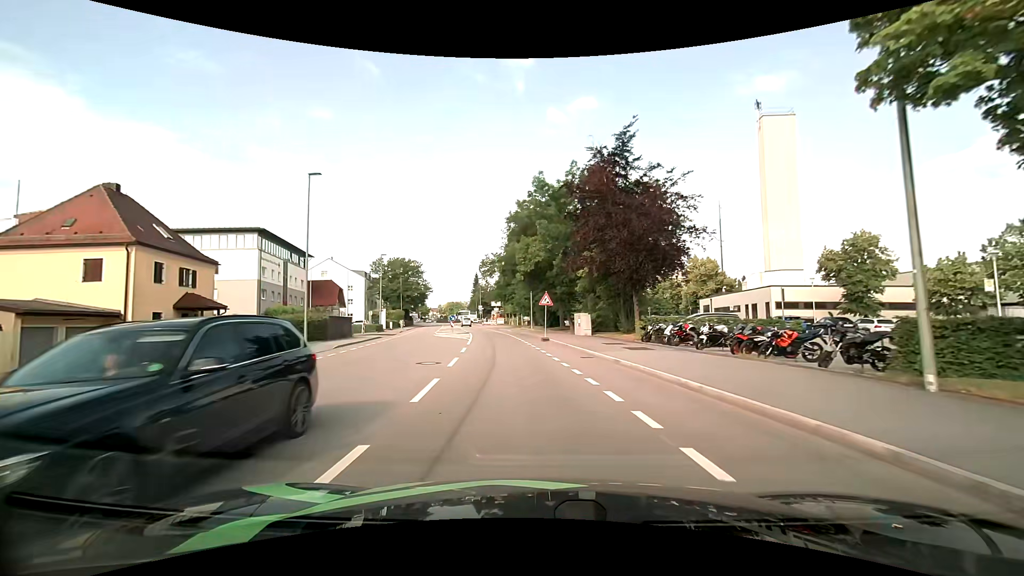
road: tertiary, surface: asphalt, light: Day
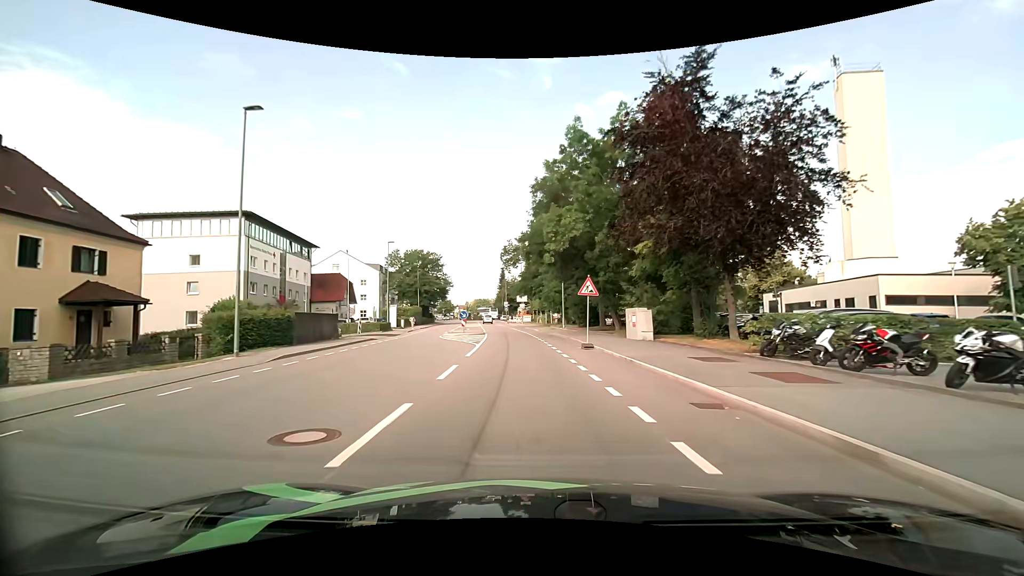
(-0.3, +9.8) m; -3°
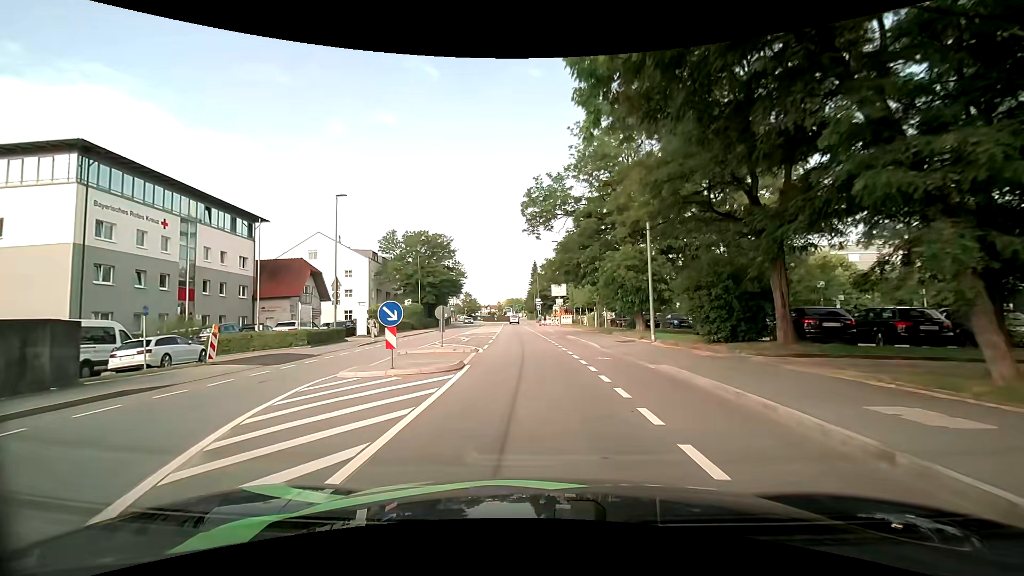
(-1.3, +24.2) m; -5°
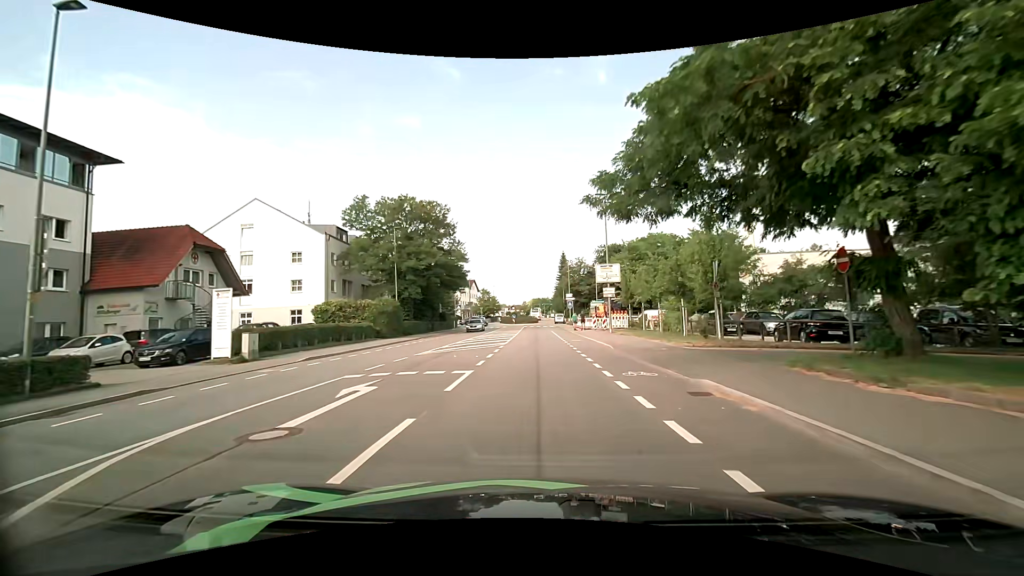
(-0.6, +23.0) m; -3°
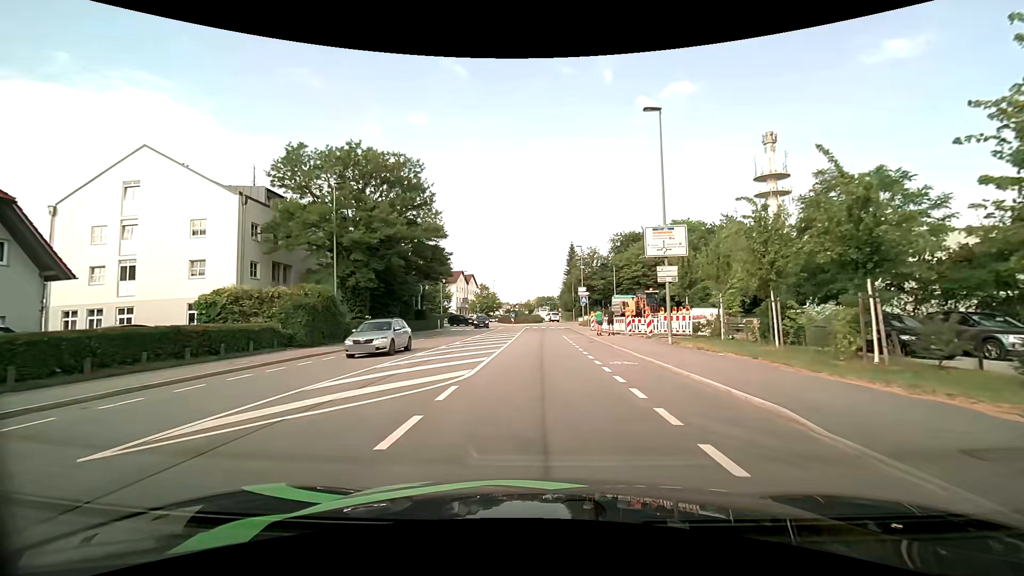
(-0.1, +15.1) m; 0°
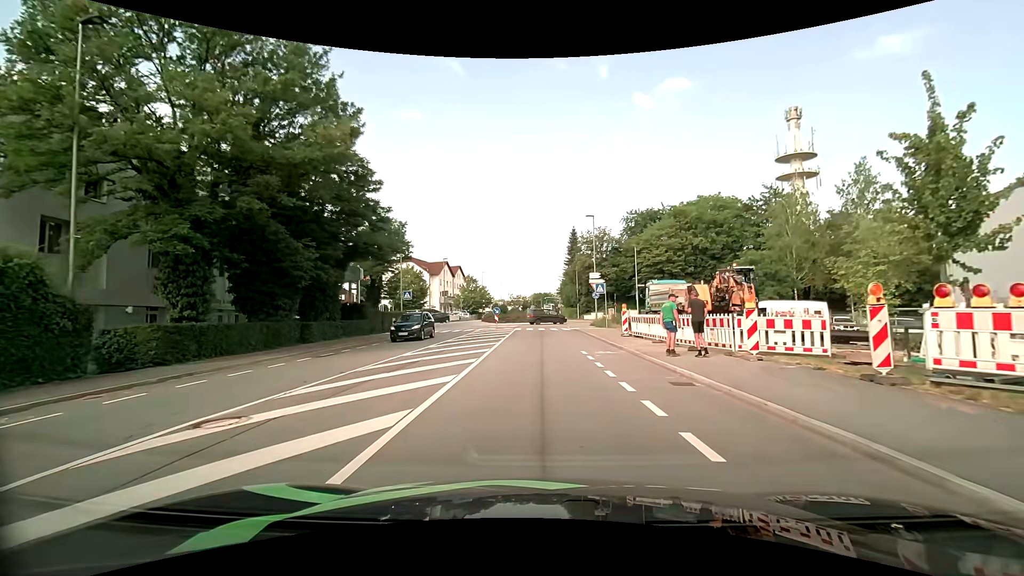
(0.0, +17.6) m; 0°
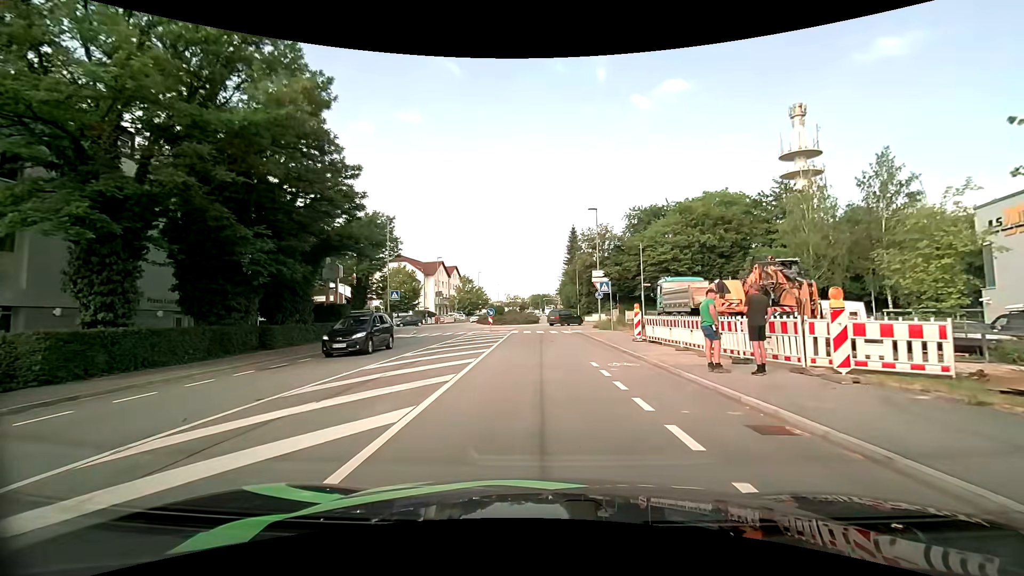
(0.0, +3.7) m; +1°
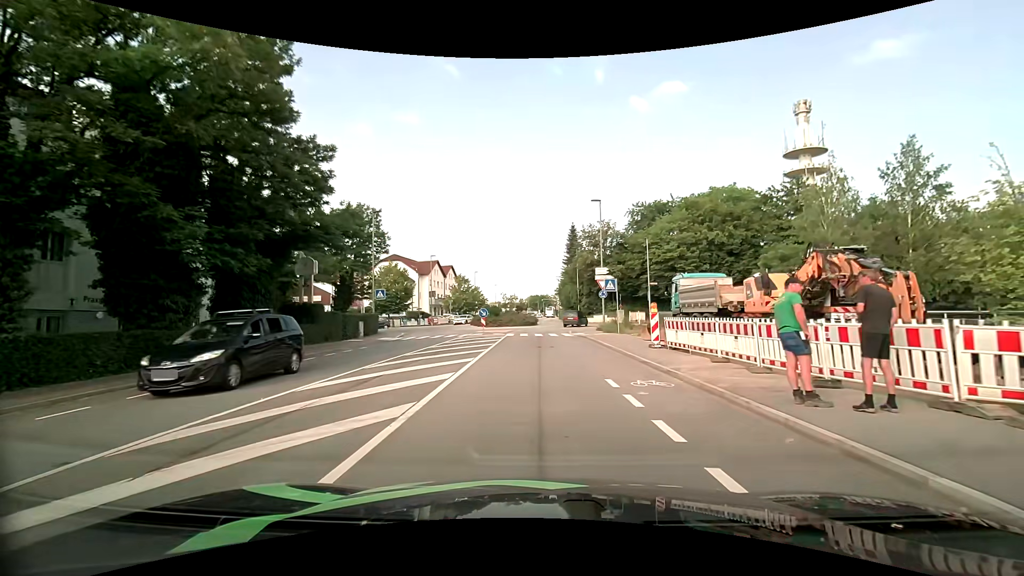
(0.0, +3.6) m; +1°
(0, +10) (0, +20) (0, +30) (0, +40) (+3, +50) (+4, +59) (+1, +69) (-2, +78) (-2, +88) (-2, +98) m
